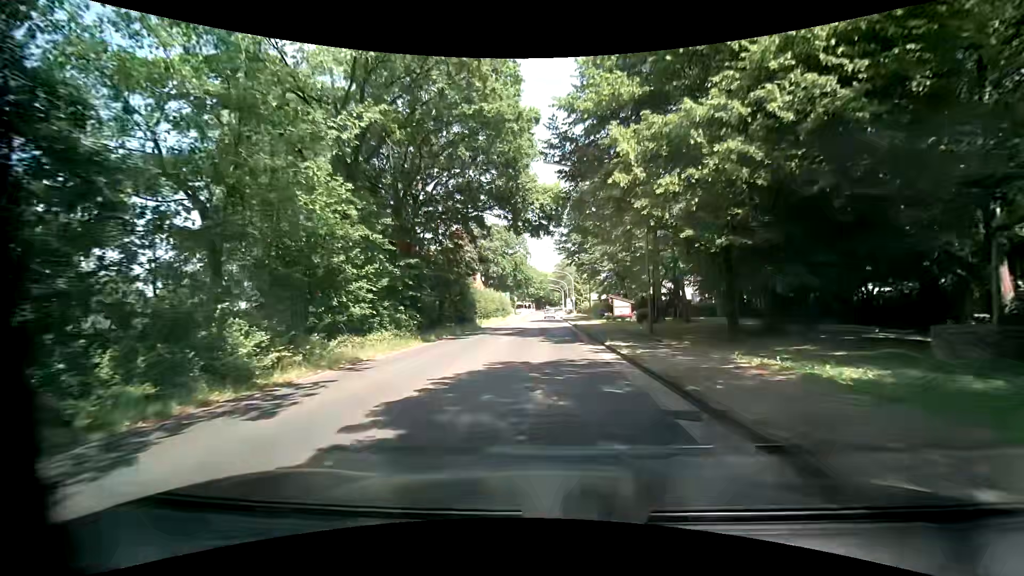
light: Day
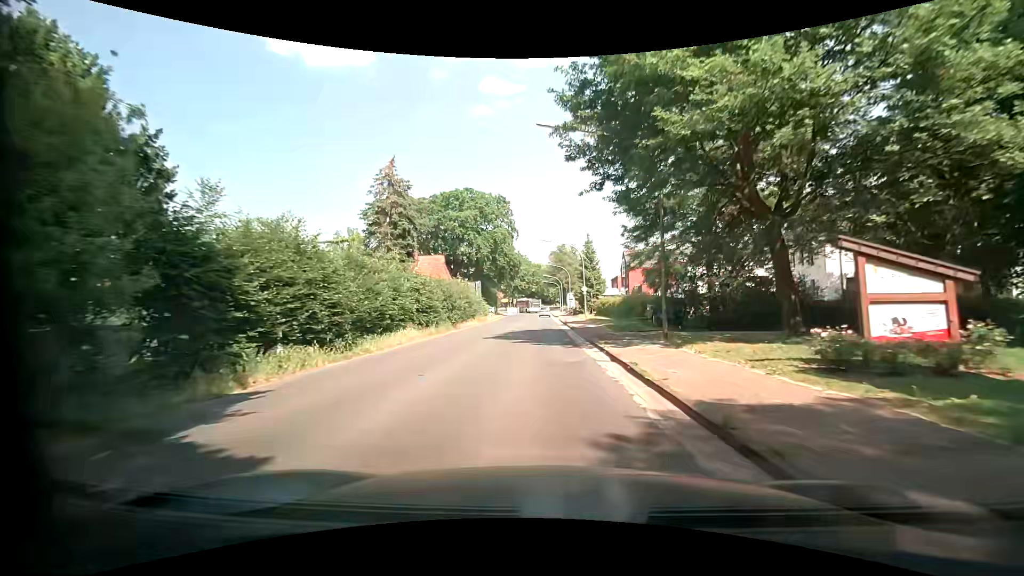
(0.0, +34.1) m; 0°
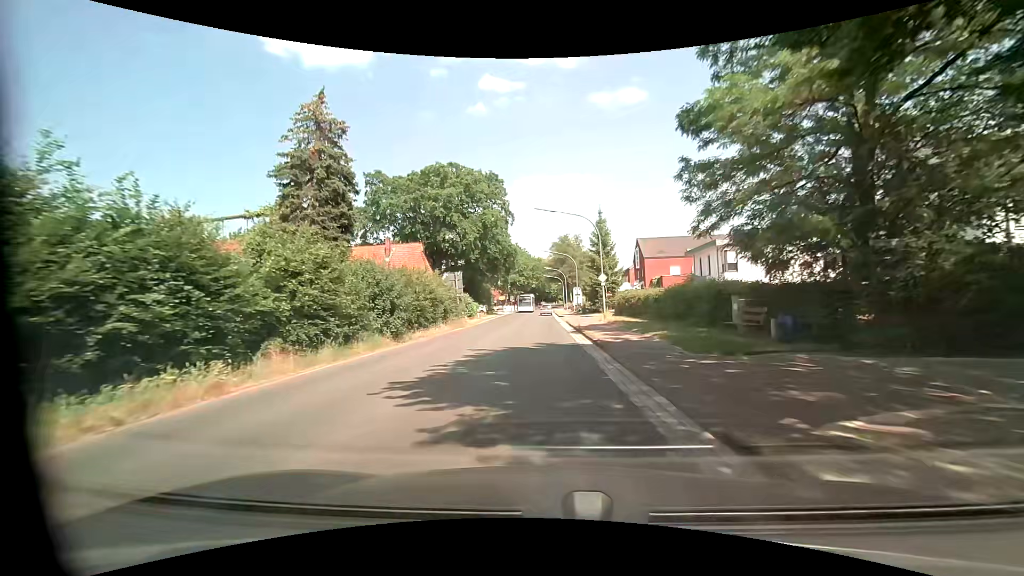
(0.0, +14.2) m; 0°
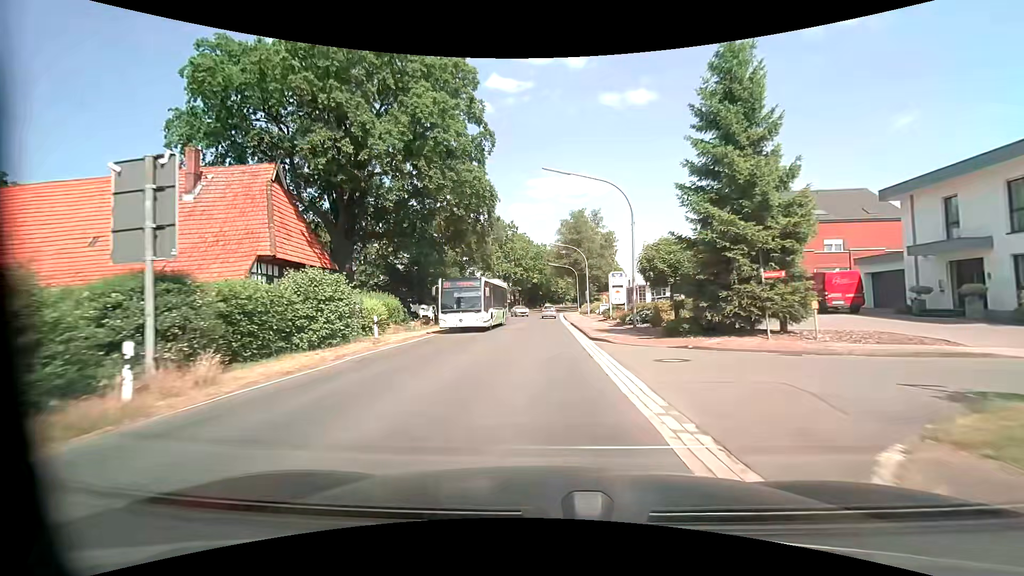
(+0.2, +36.0) m; -1°
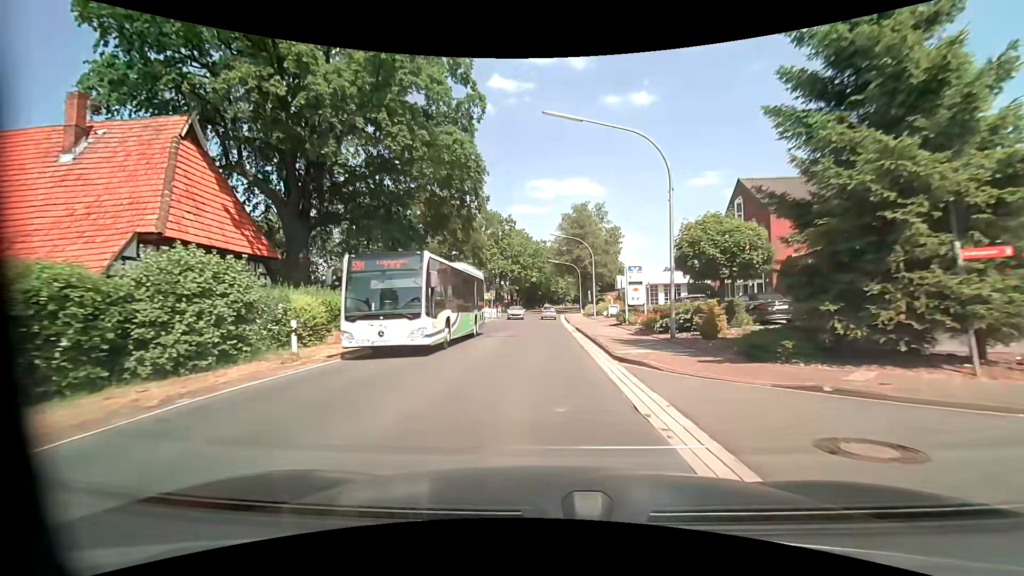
(0.0, +7.0) m; +1°
(0, +10) (0, +20) (0, +30) (0, +40) (0, +50) (0, +60) (0, +70) (-7, +78) (-16, +79) (-26, +79) m
